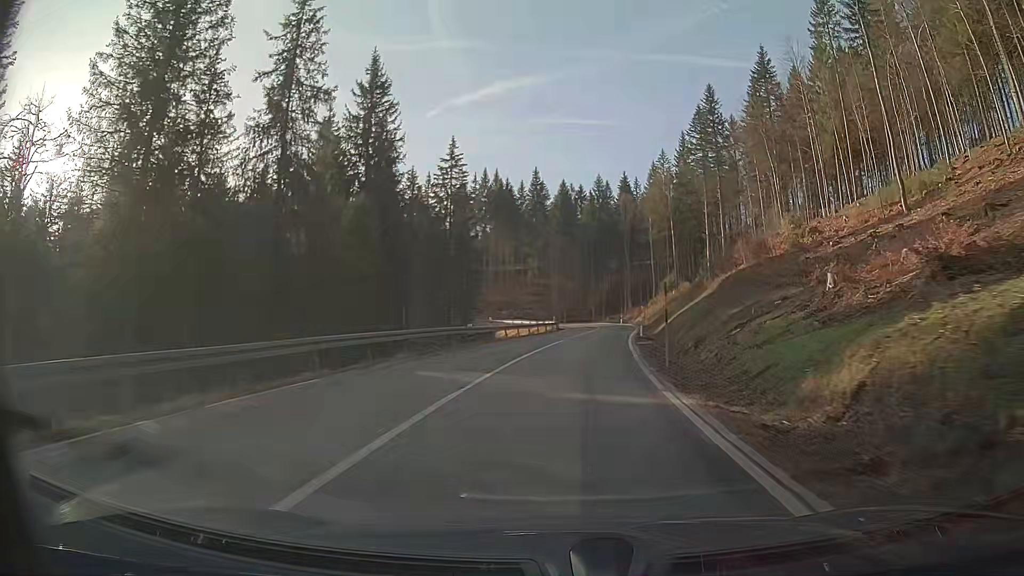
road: secondary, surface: asphalt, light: Day
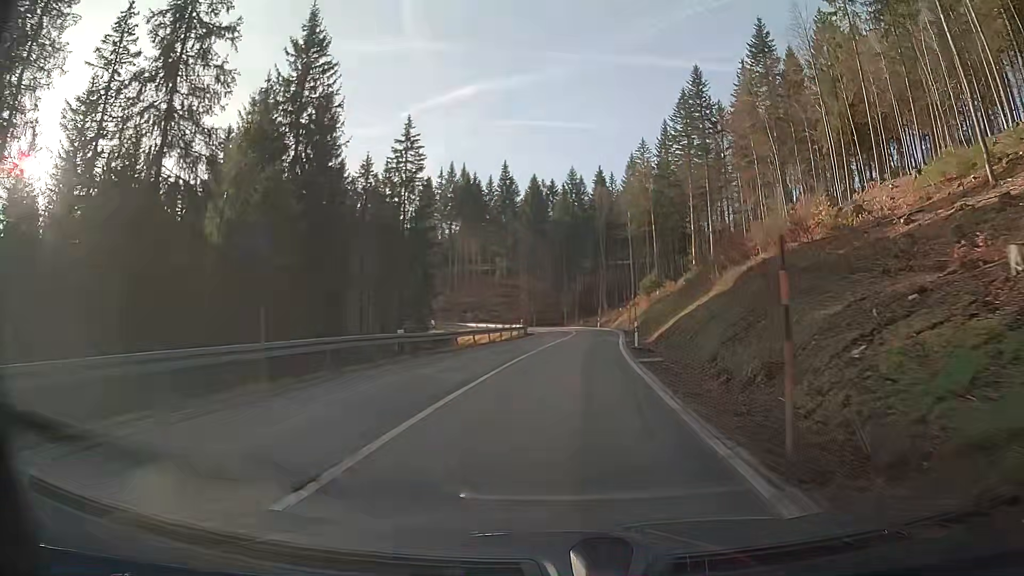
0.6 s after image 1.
(+0.2, +10.3) m; +2°
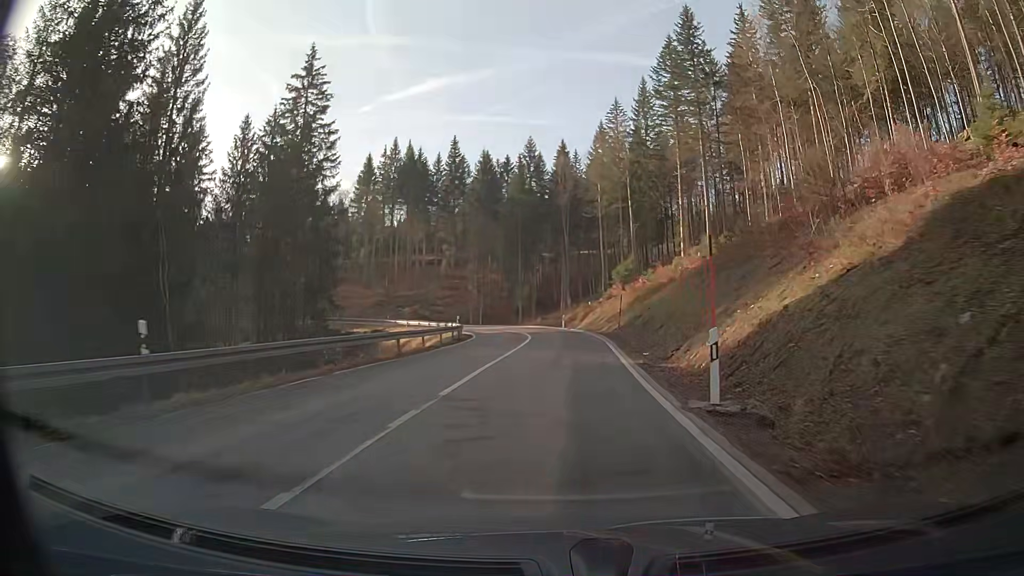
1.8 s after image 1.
(+0.6, +19.9) m; +3°
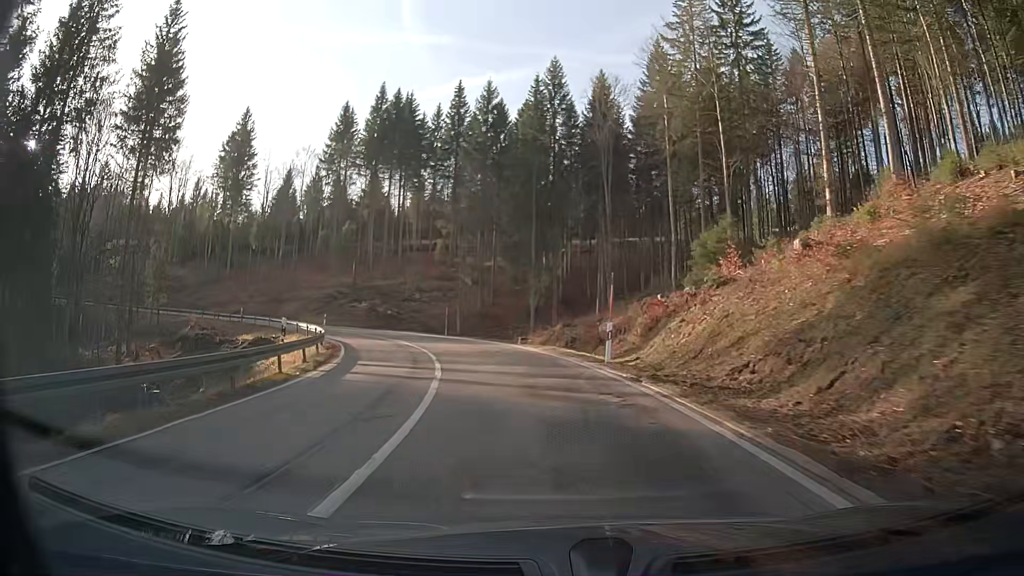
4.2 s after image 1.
(-0.2, +37.1) m; -5°
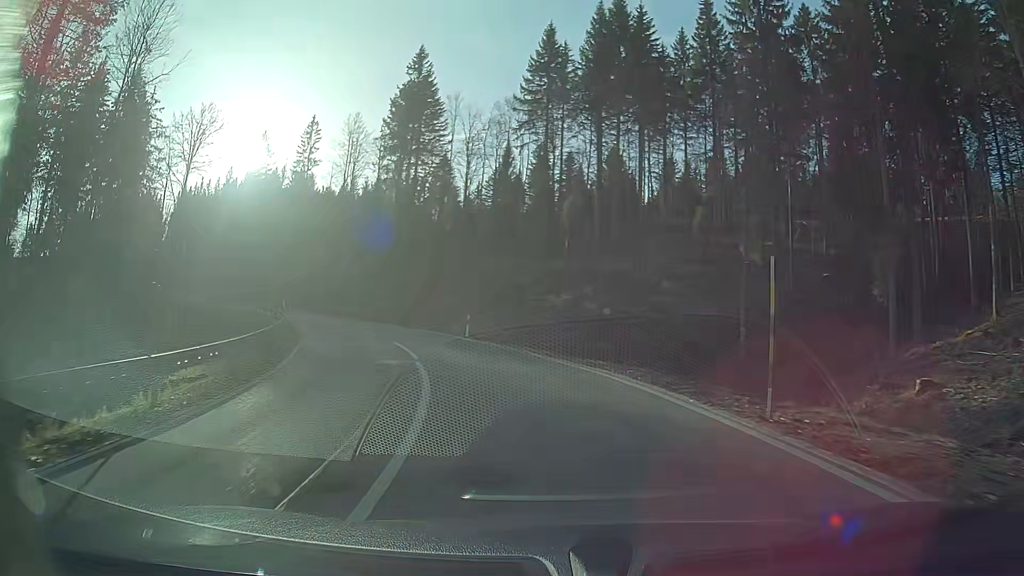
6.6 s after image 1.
(-6.1, +33.0) m; -23°
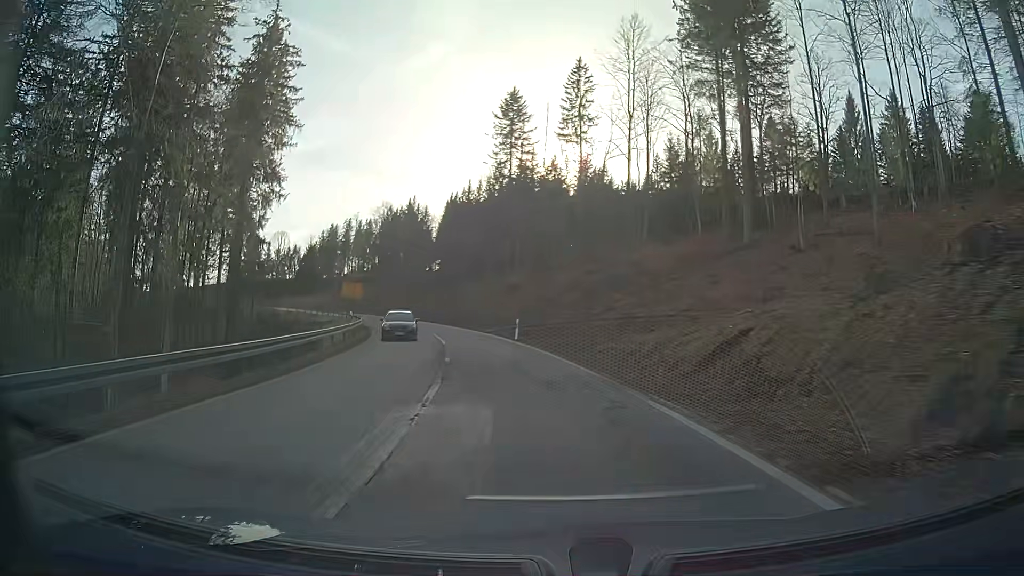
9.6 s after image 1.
(-10.7, +41.2) m; -26°
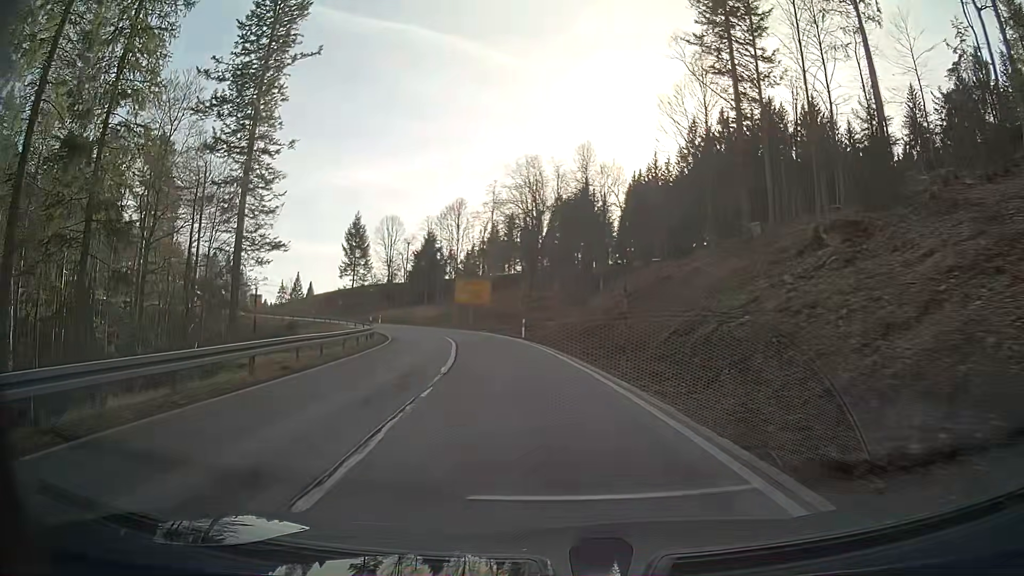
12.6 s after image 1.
(-6.4, +45.4) m; -15°
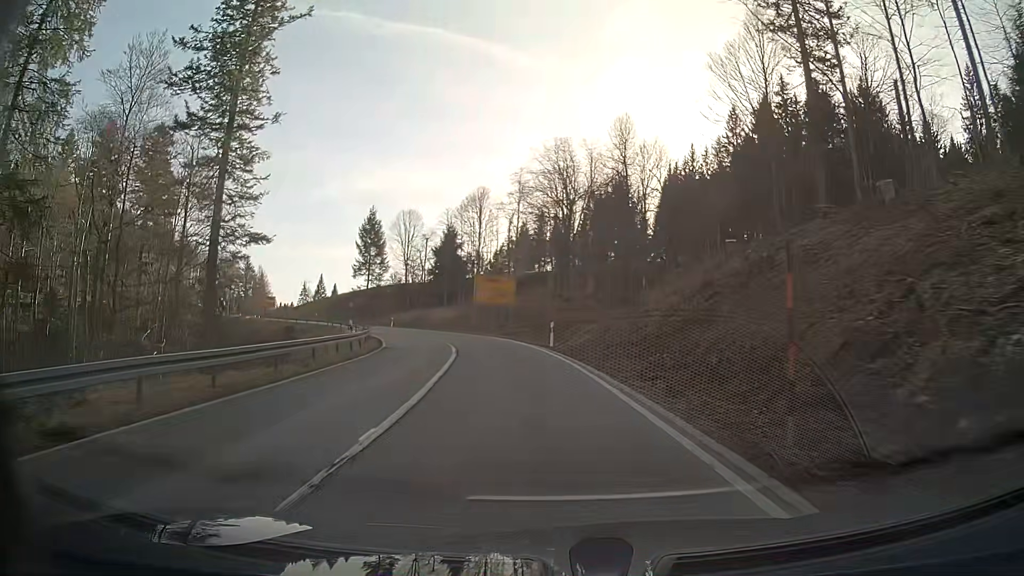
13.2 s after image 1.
(-0.2, +9.4) m; -3°
